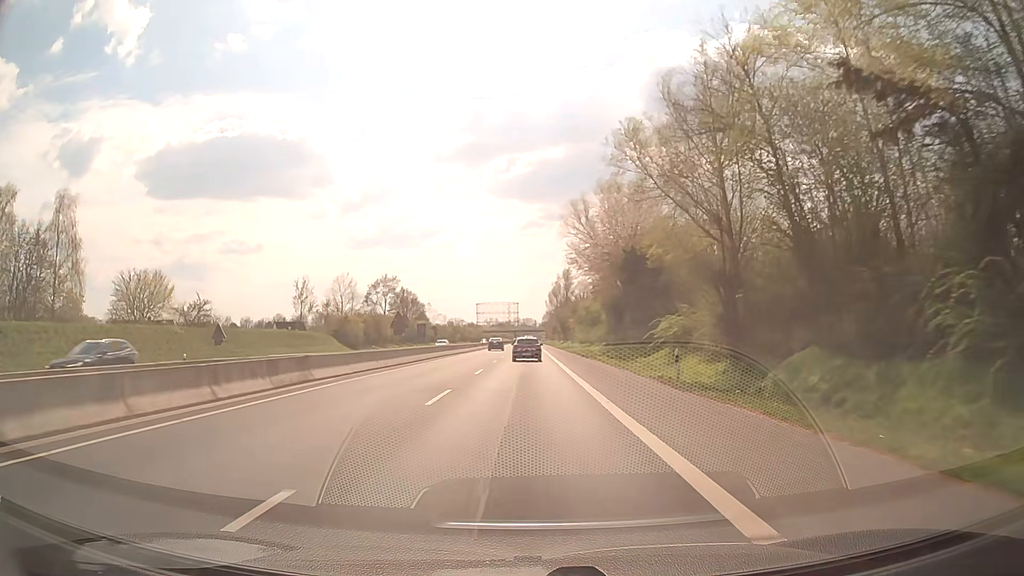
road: trunk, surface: asphalt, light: Day
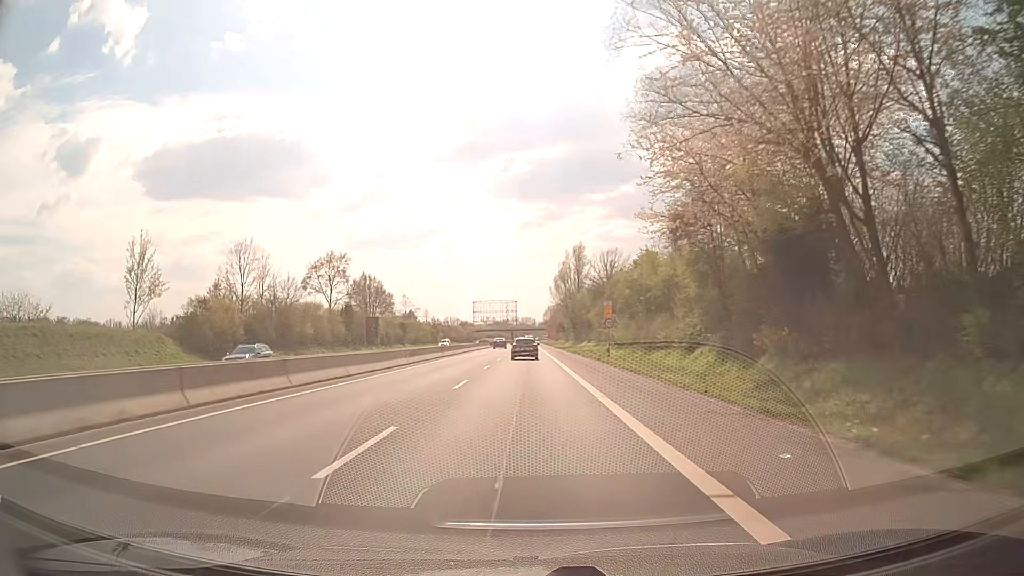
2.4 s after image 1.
(0.0, +43.7) m; 0°
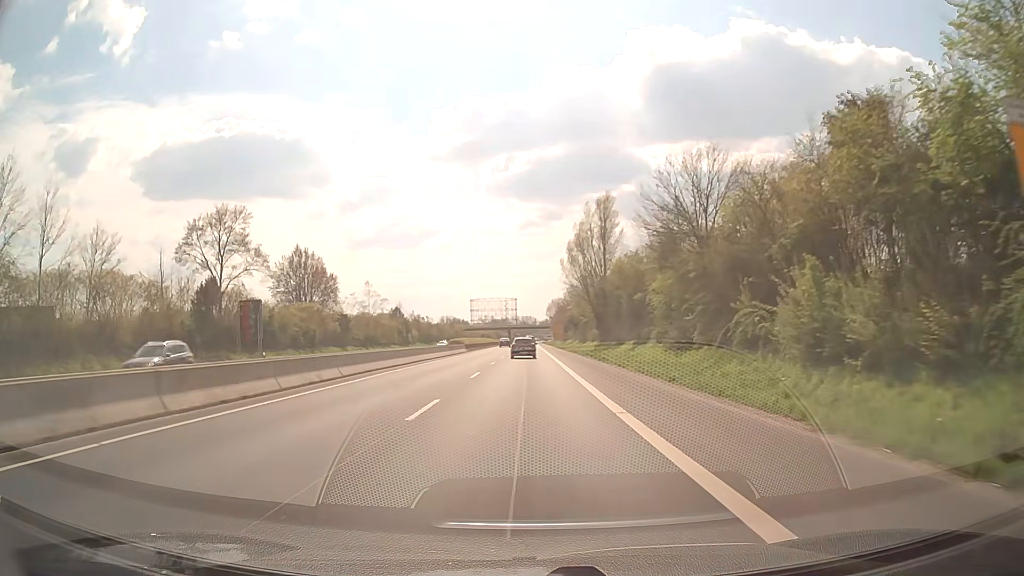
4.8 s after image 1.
(-0.1, +43.6) m; 0°
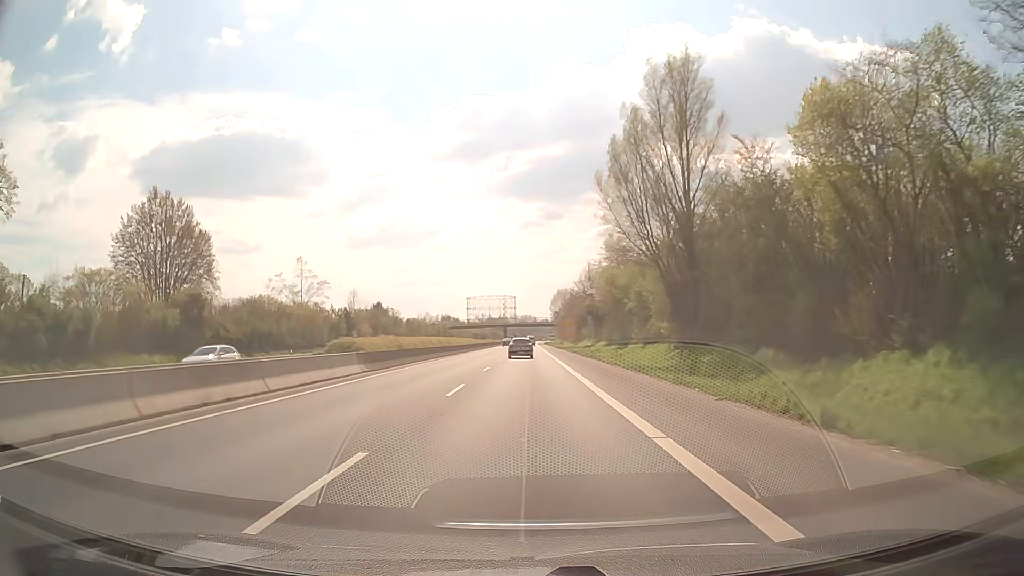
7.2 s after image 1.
(-0.1, +43.5) m; 0°
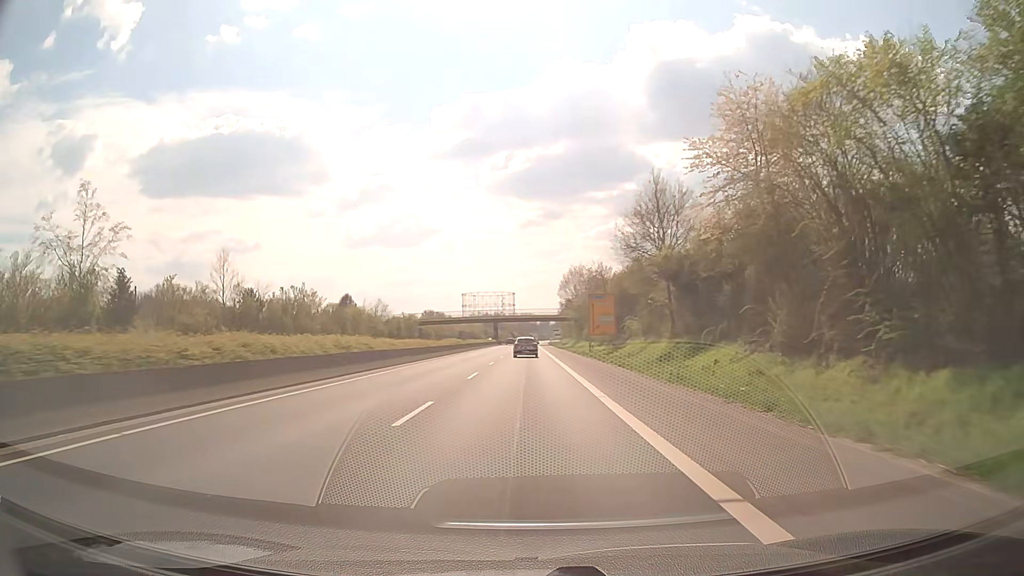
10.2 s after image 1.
(+0.2, +54.3) m; 0°
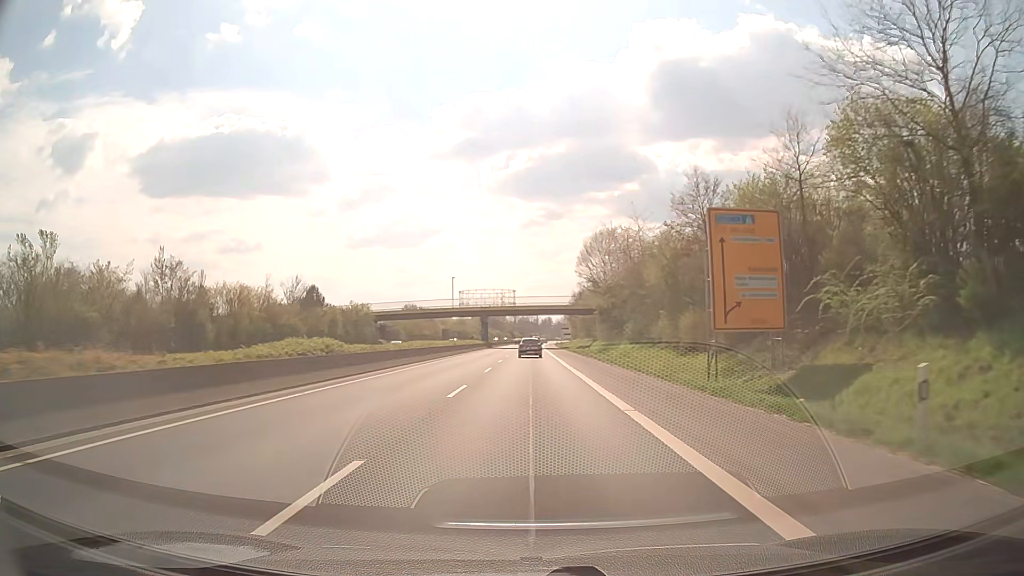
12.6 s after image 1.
(-0.2, +43.2) m; 0°
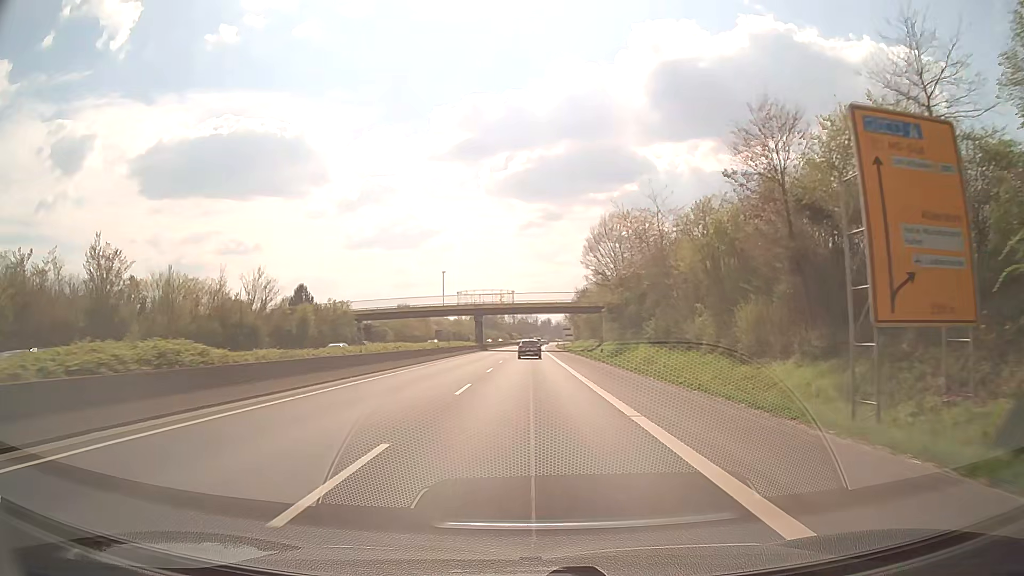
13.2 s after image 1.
(0.0, +10.8) m; 0°
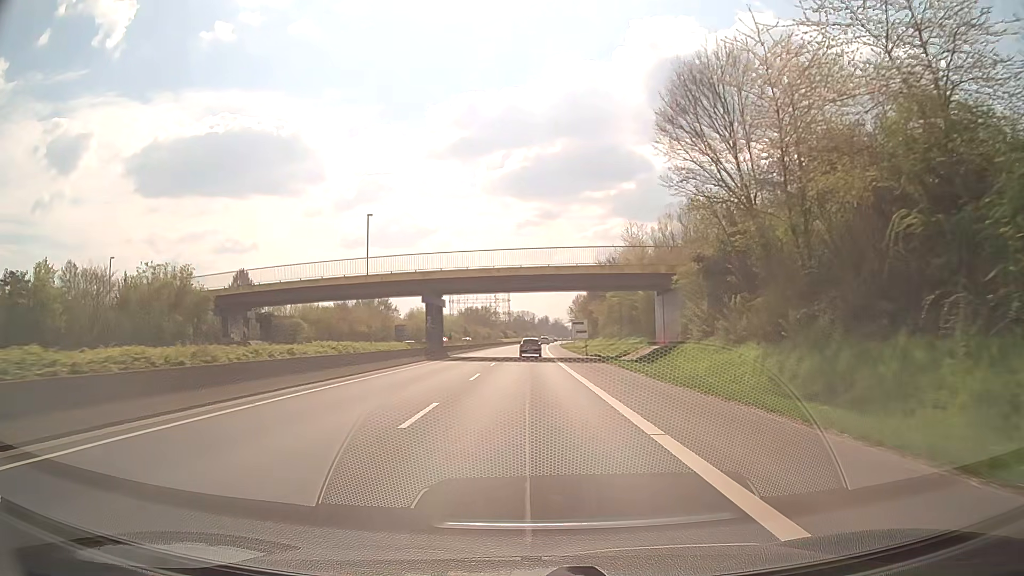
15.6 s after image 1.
(+0.1, +43.0) m; 0°
